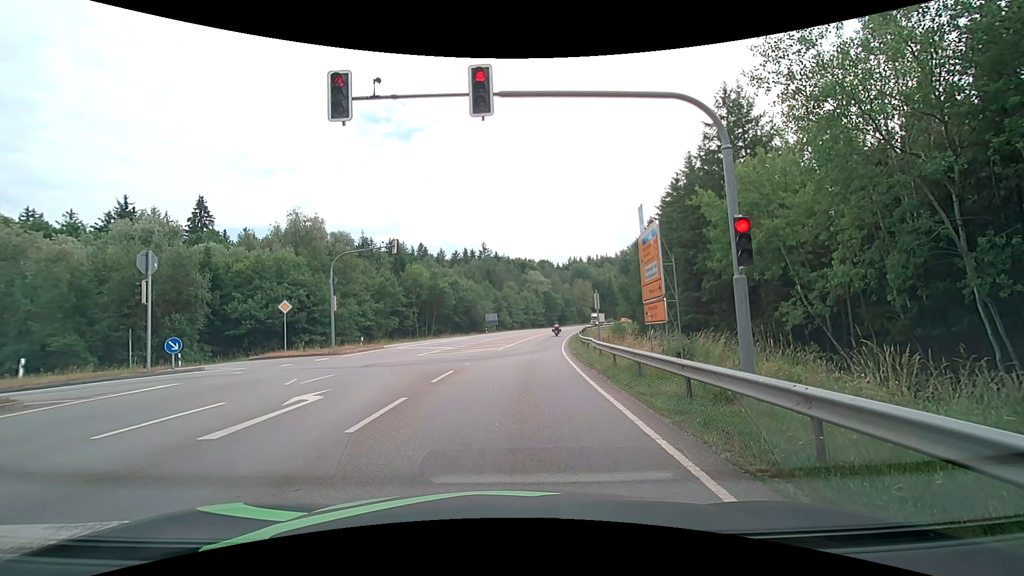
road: secondary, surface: asphalt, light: Day
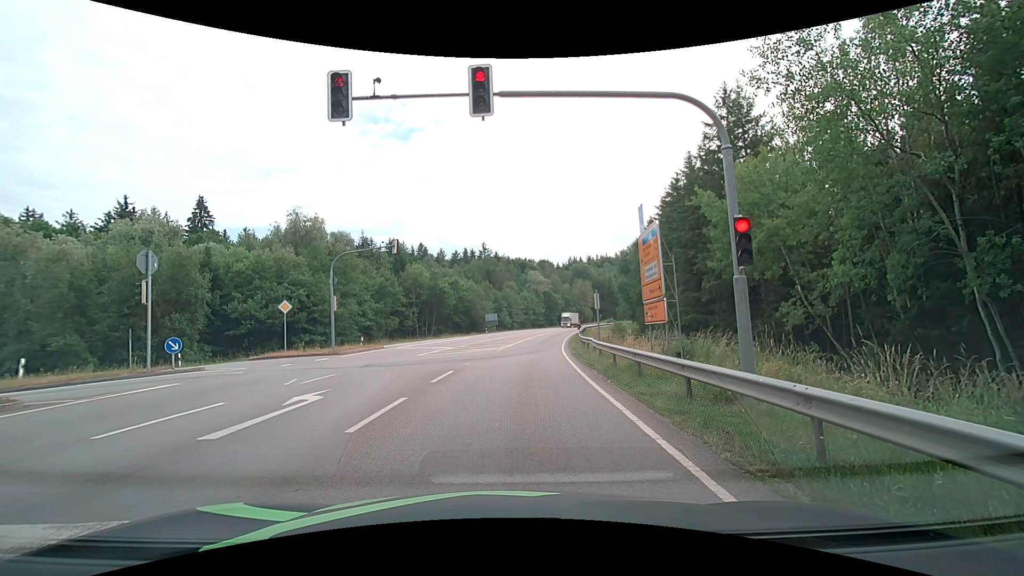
(0.0, 0.0) m; 0°
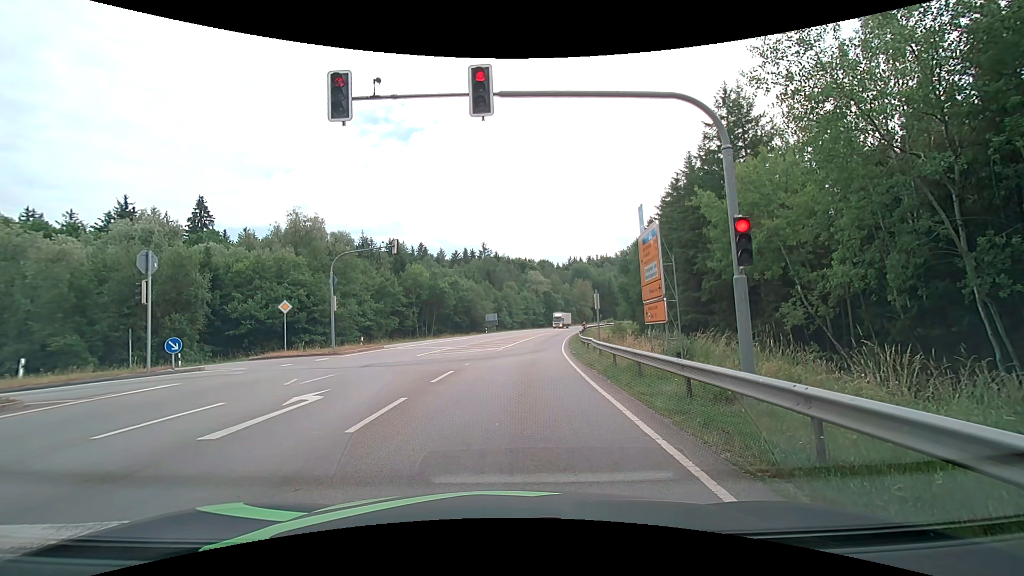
(0.0, 0.0) m; 0°
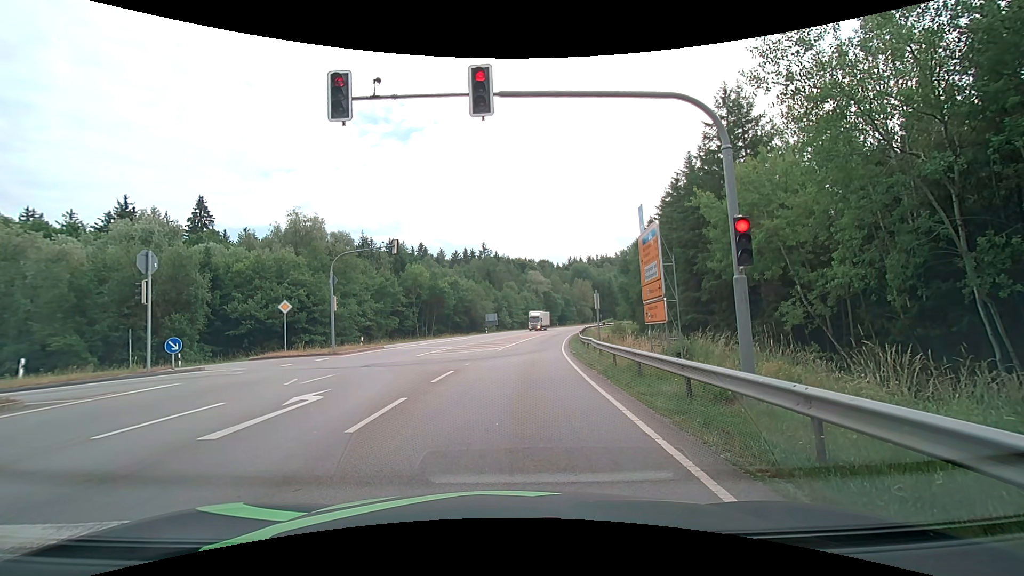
(0.0, 0.0) m; 0°
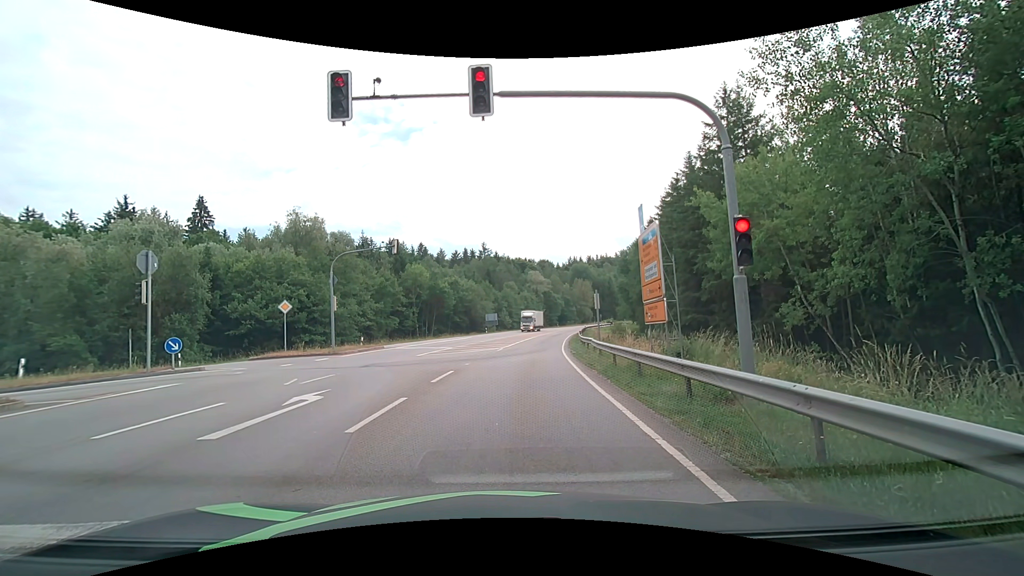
(0.0, 0.0) m; 0°
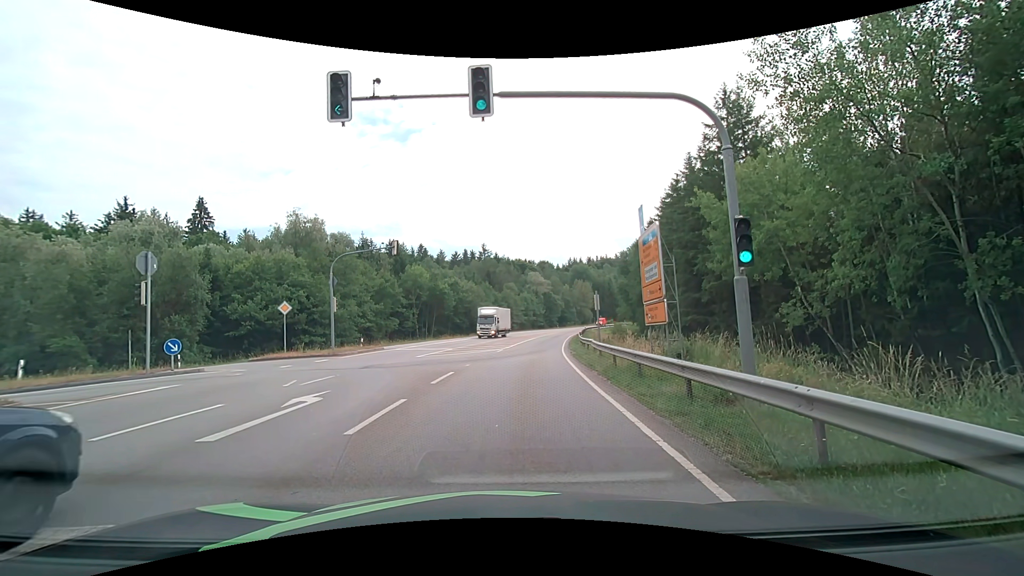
(0.0, 0.0) m; 0°
(0, +10) (0, +20) (+1, +30) (+2, +40) (+3, +50) (+4, +60) (+6, +70) (+7, +80) (+9, +89) (+11, +99) m
